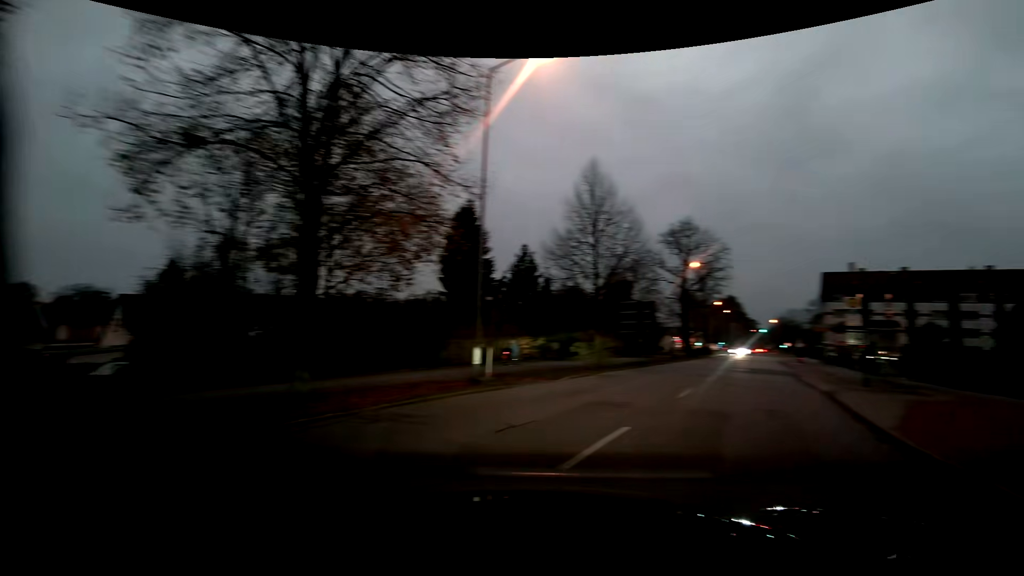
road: residential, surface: asphalt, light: Dusk
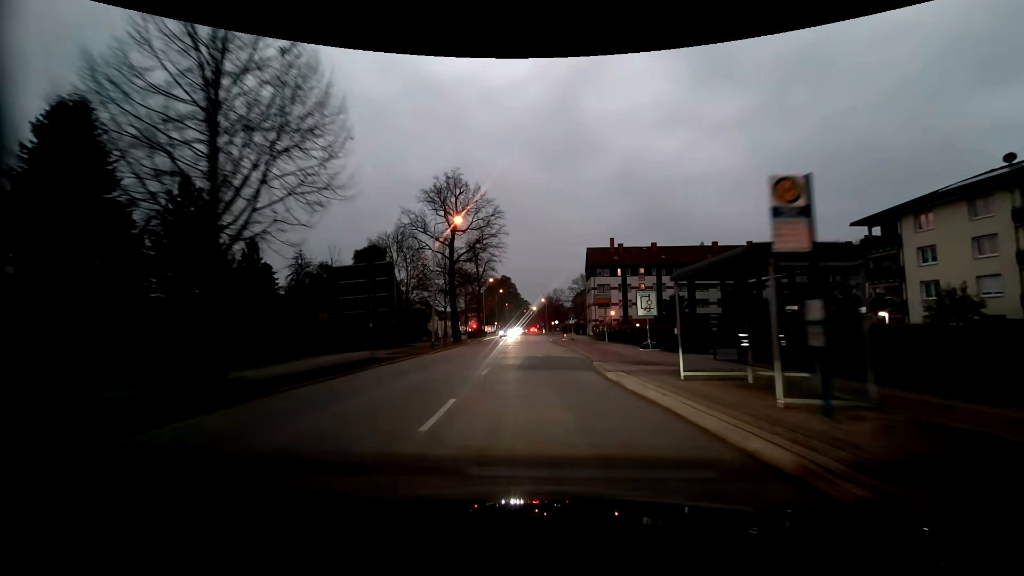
(+5.1, +16.4) m; +22°
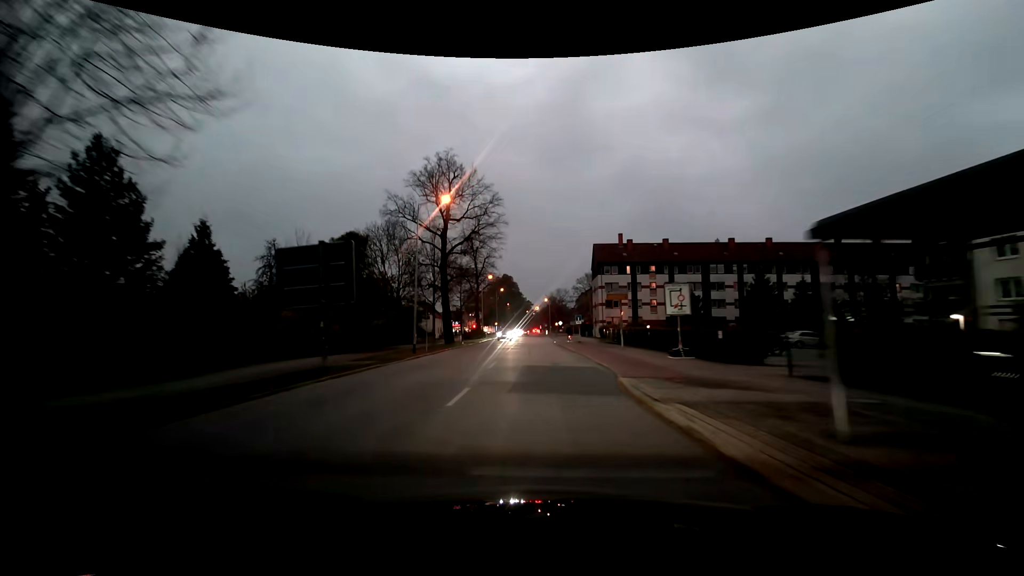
(0.0, +6.5) m; 0°
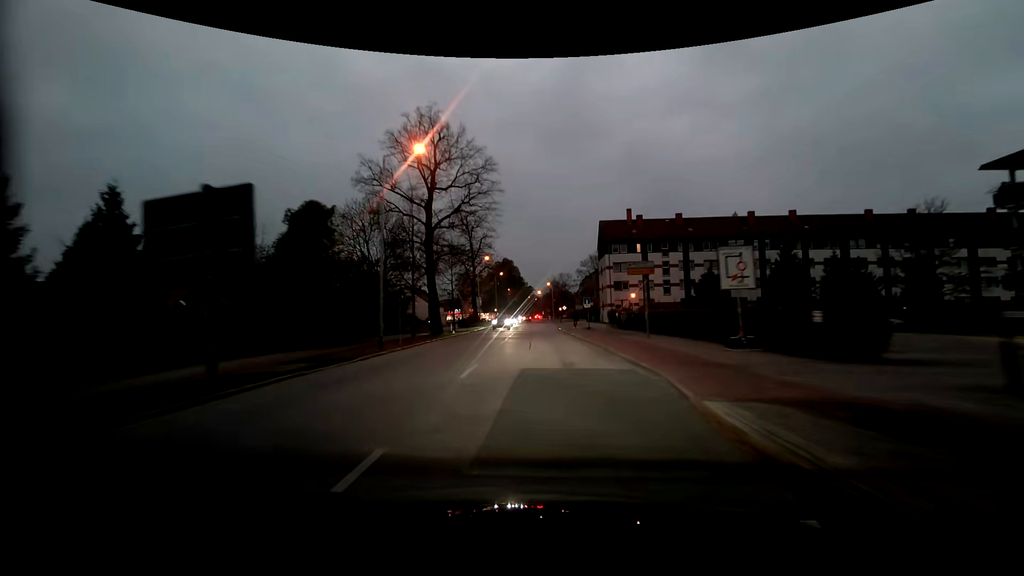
(0.0, +7.4) m; 0°
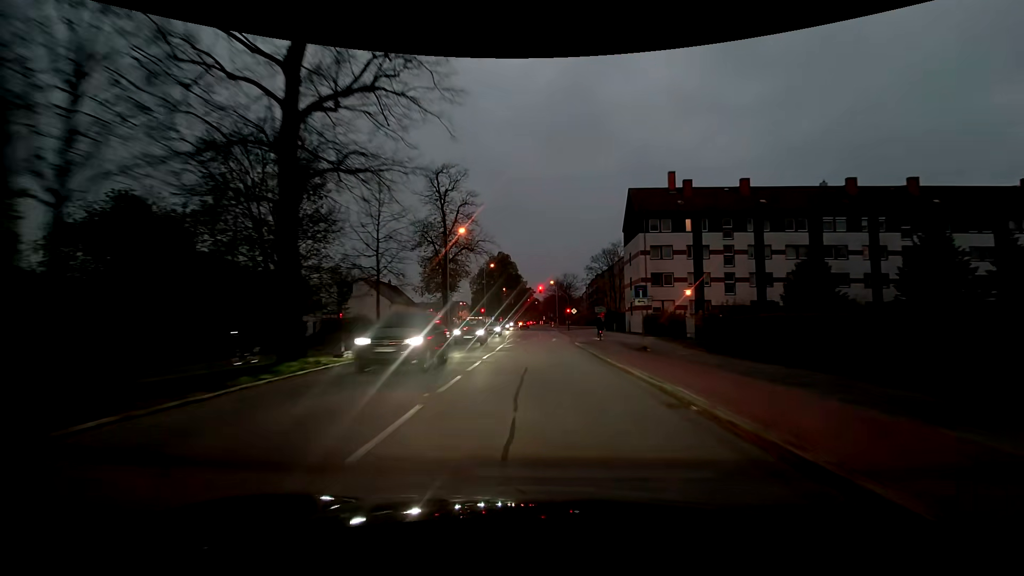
(-0.3, +24.3) m; 0°
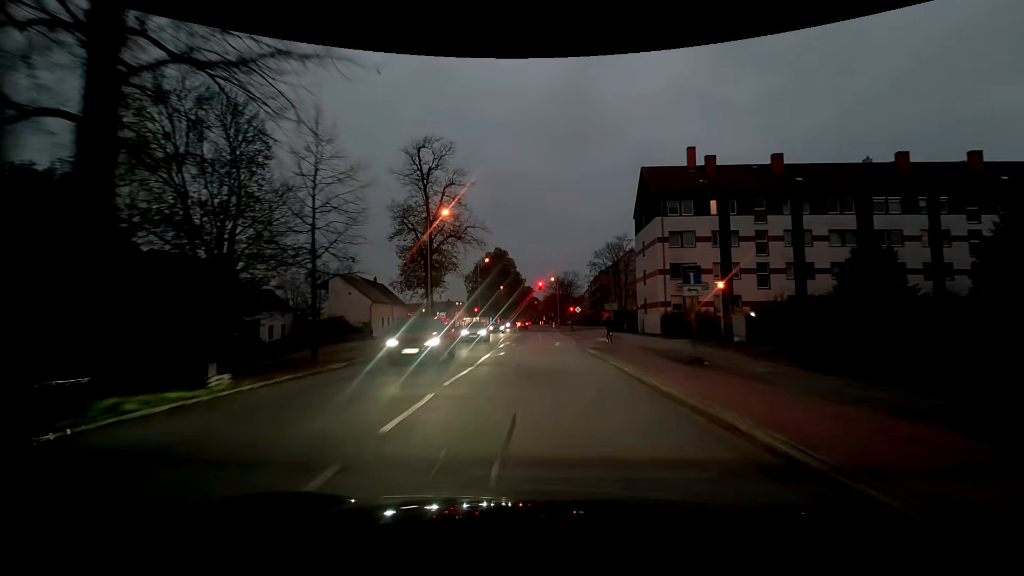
(0.0, +7.5) m; 0°
